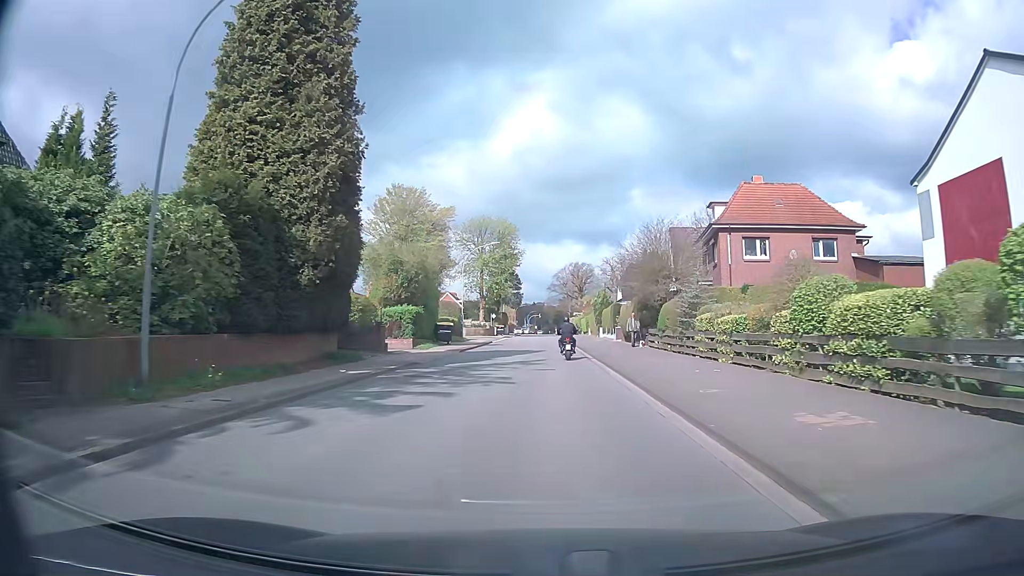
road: secondary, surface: asphalt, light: Day
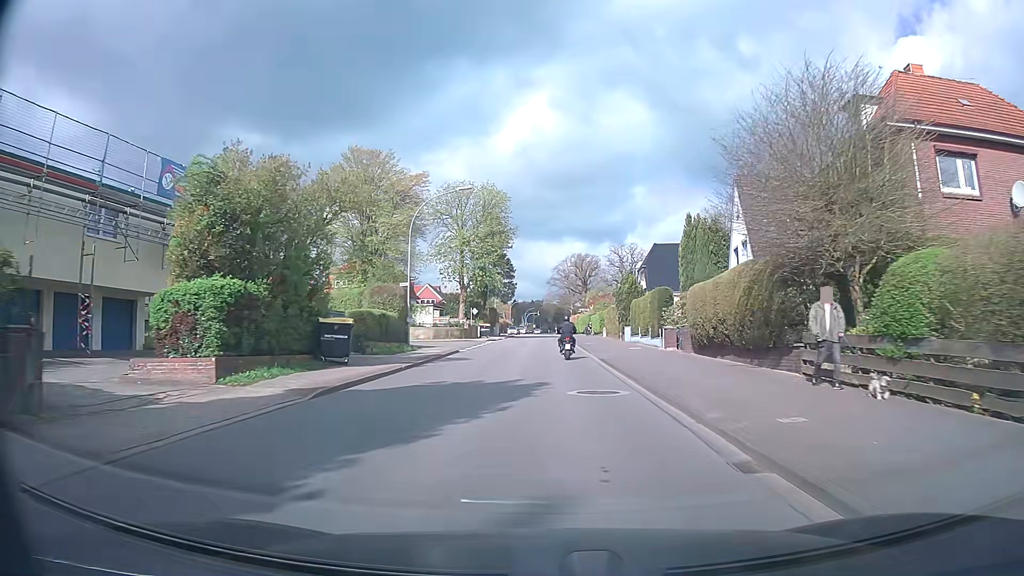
(-0.1, +21.8) m; -1°
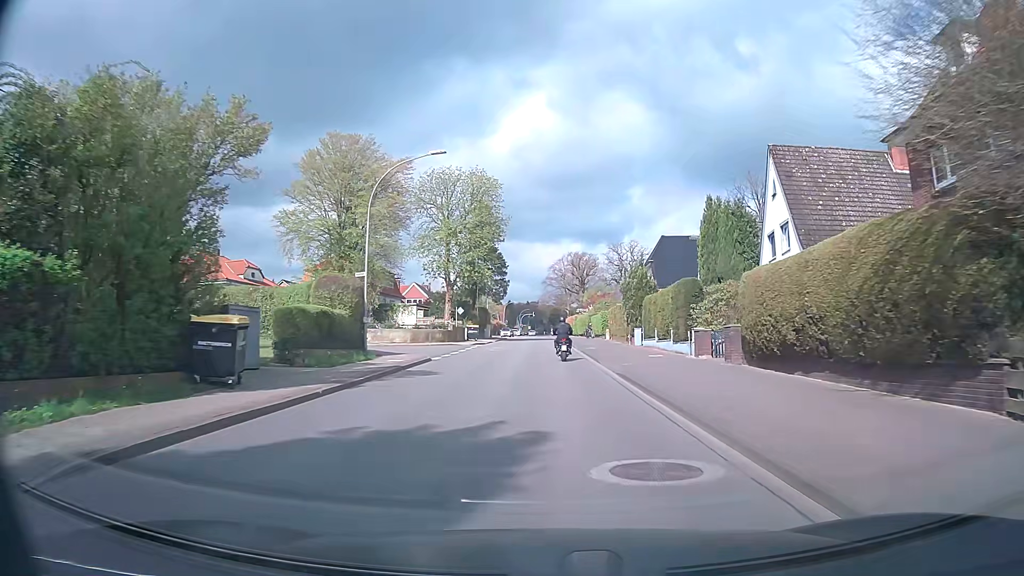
(+0.1, +7.4) m; +1°
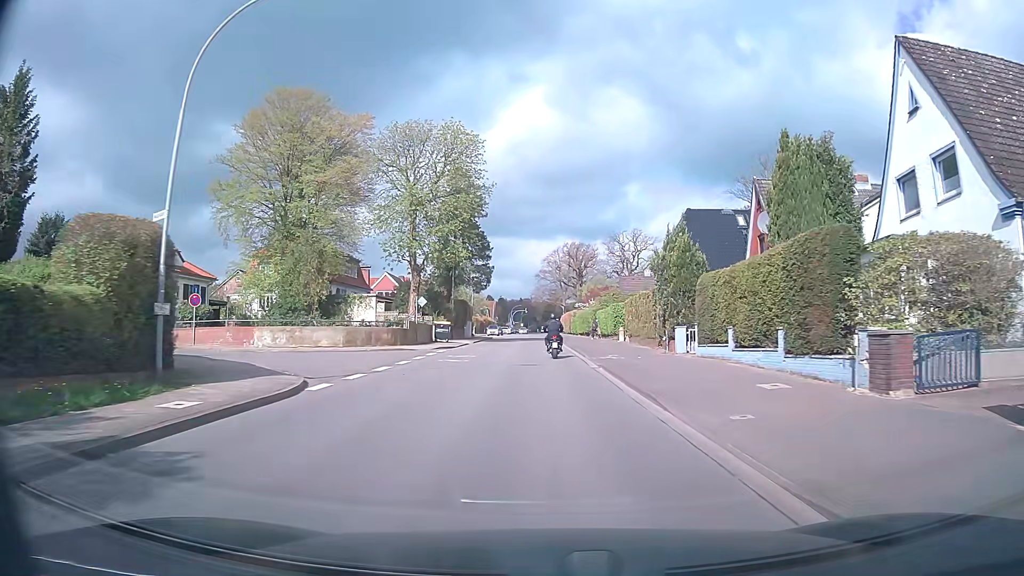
(0.0, +14.2) m; +1°
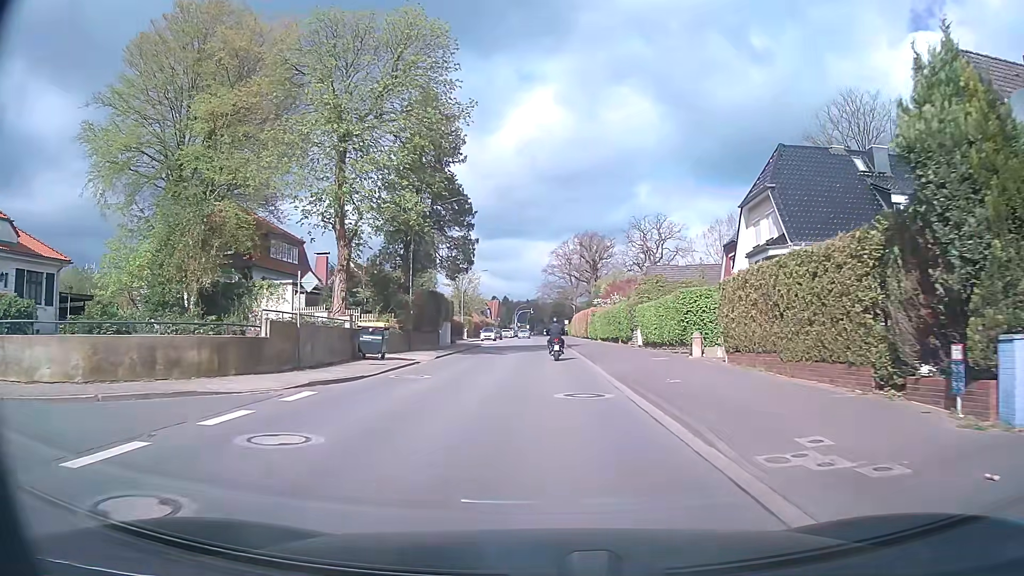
(-0.2, +19.6) m; -1°
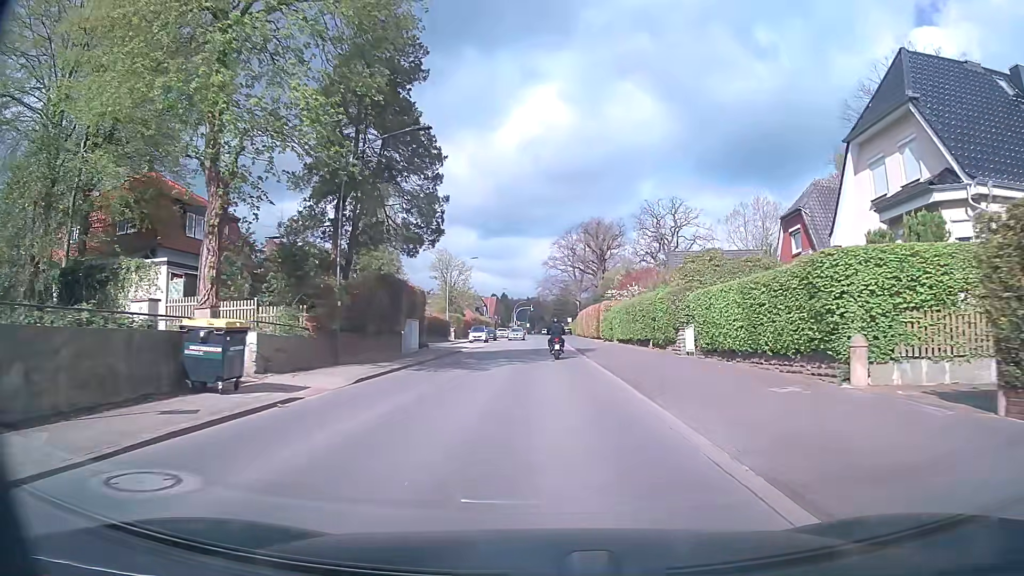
(-0.1, +12.6) m; 0°
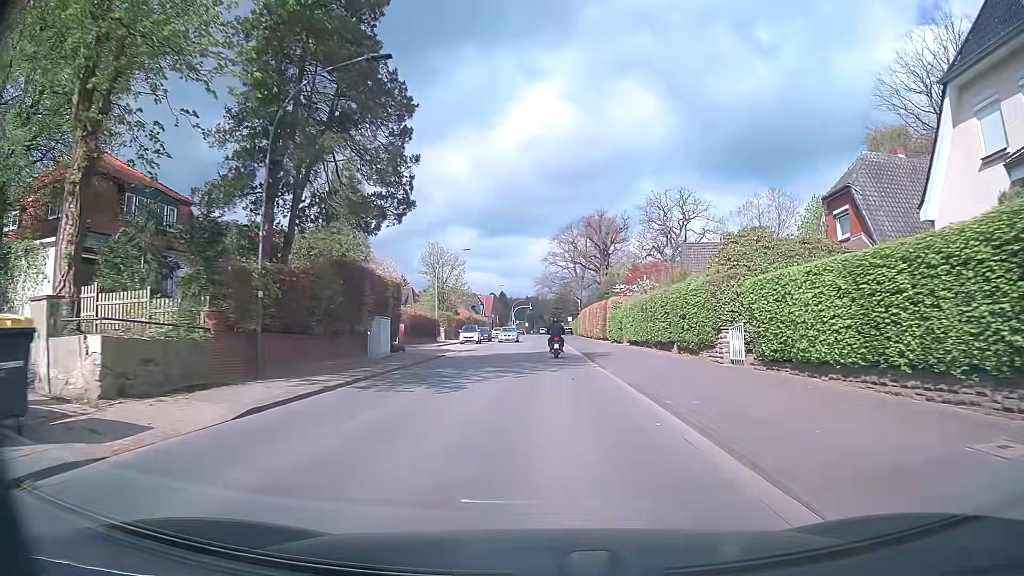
(0.0, +6.4) m; 0°
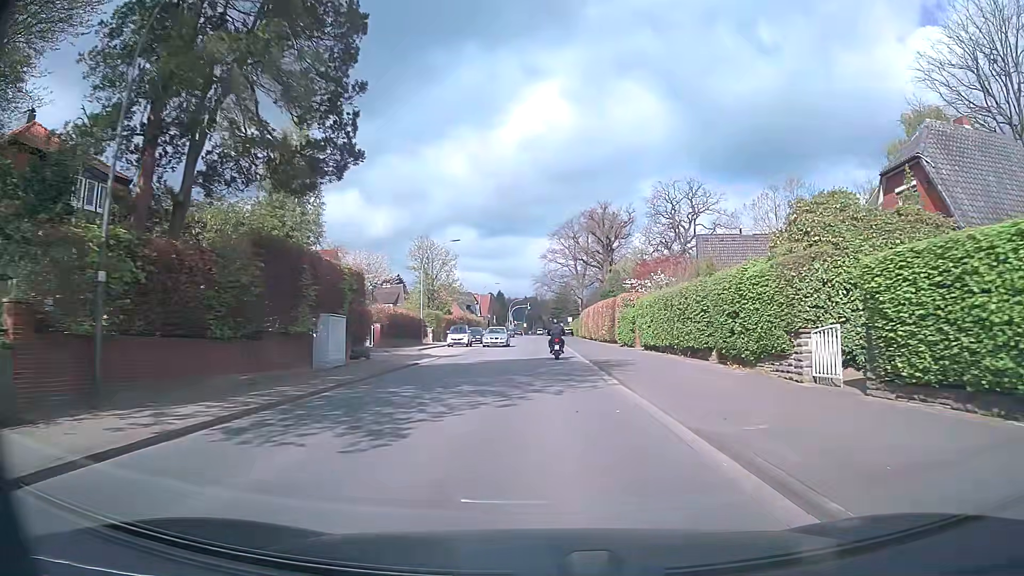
(0.0, +6.4) m; 0°
(0, +10) (0, +20) (0, +30) (0, +40) (0, +50) (0, +60) (0, +70) (0, +80) (0, +90) (0, +100) m
